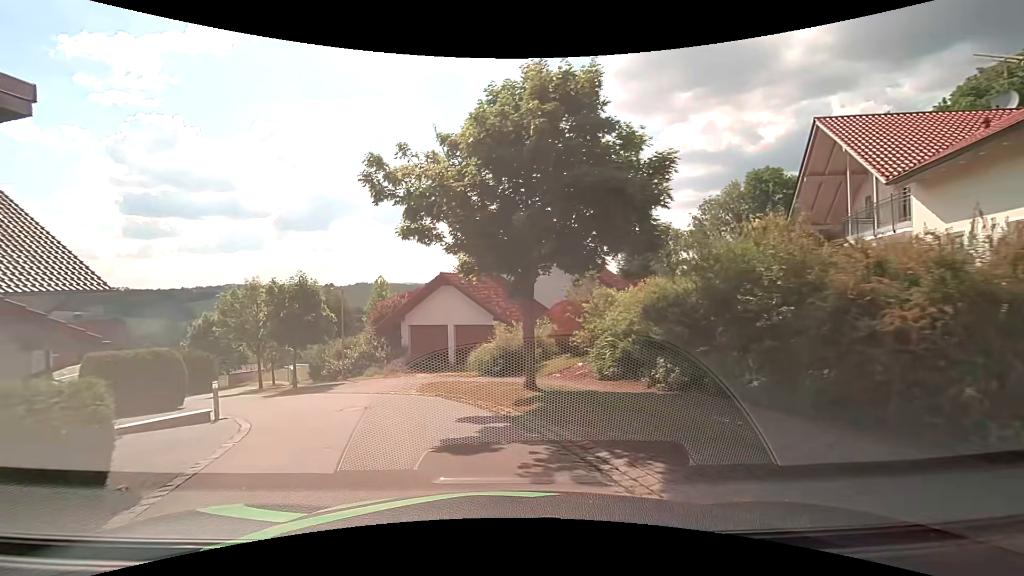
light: Day
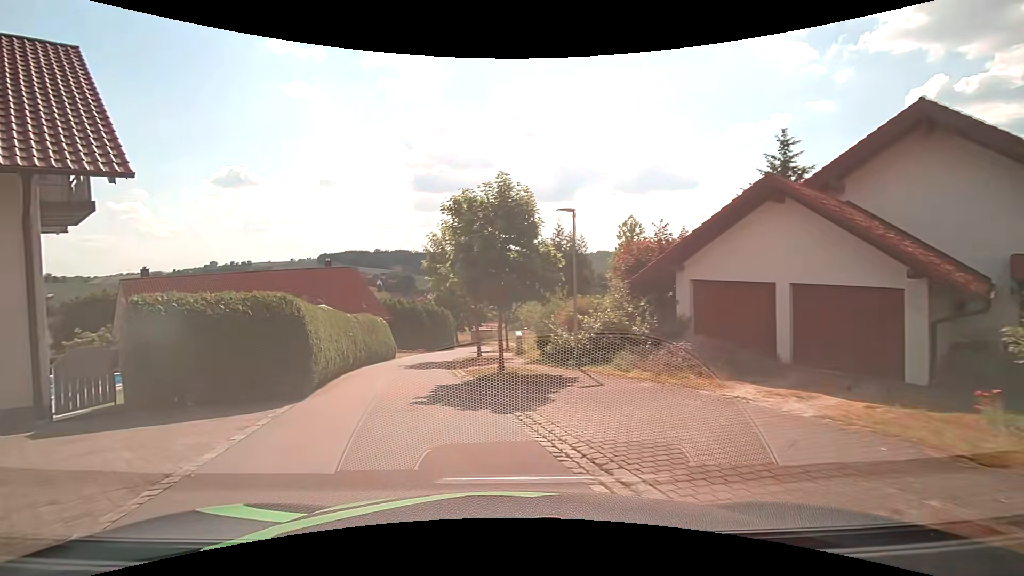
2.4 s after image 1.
(-2.8, +12.6) m; -28°
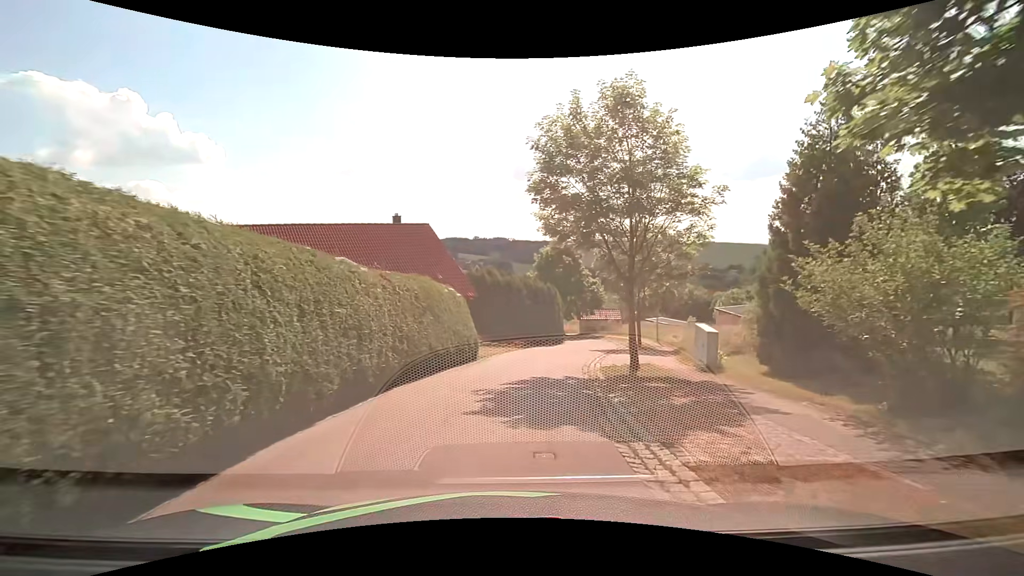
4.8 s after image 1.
(-2.0, +13.8) m; -10°
